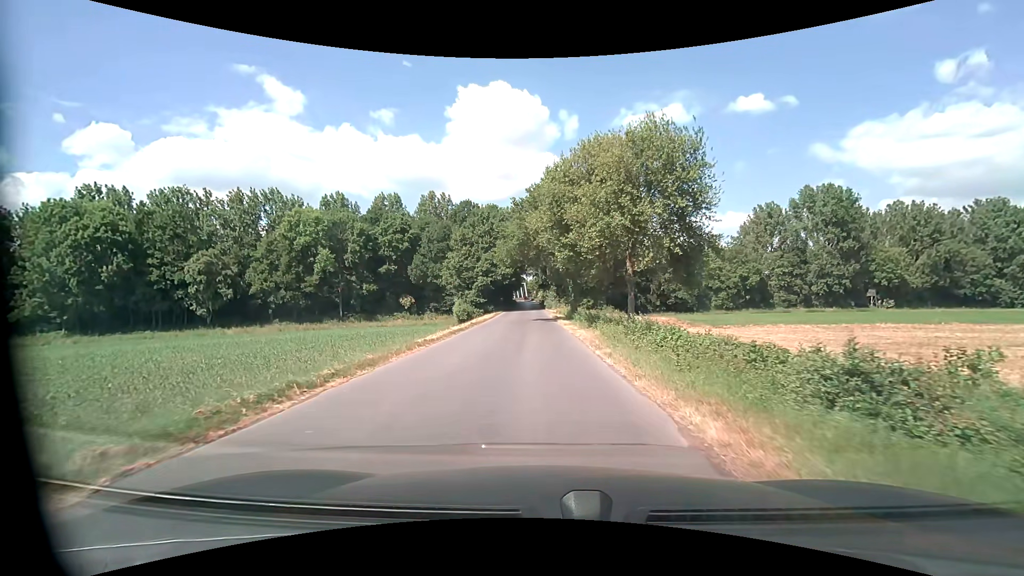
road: unclassified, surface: asphalt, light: Day
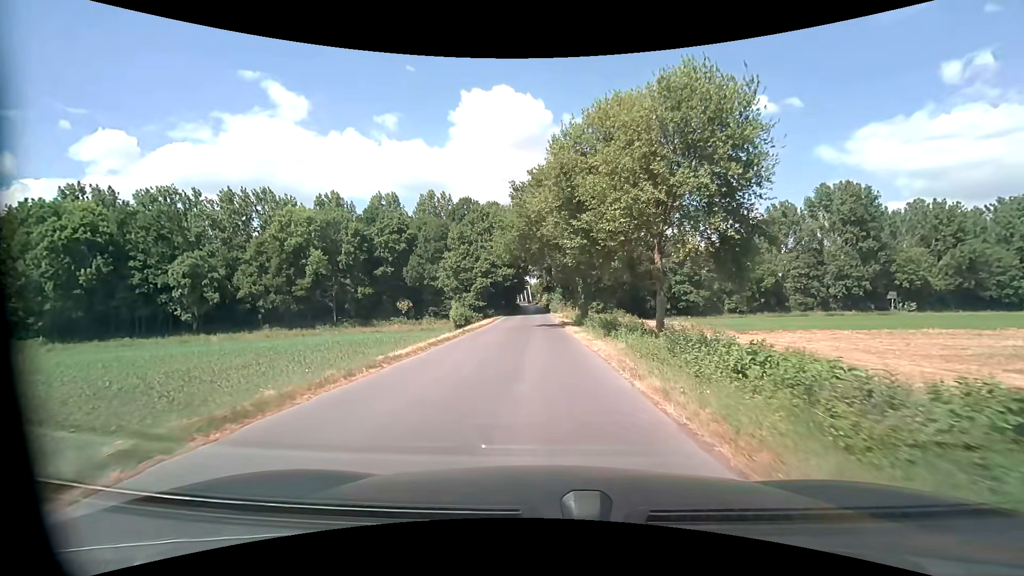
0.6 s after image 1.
(-0.1, +5.3) m; -1°
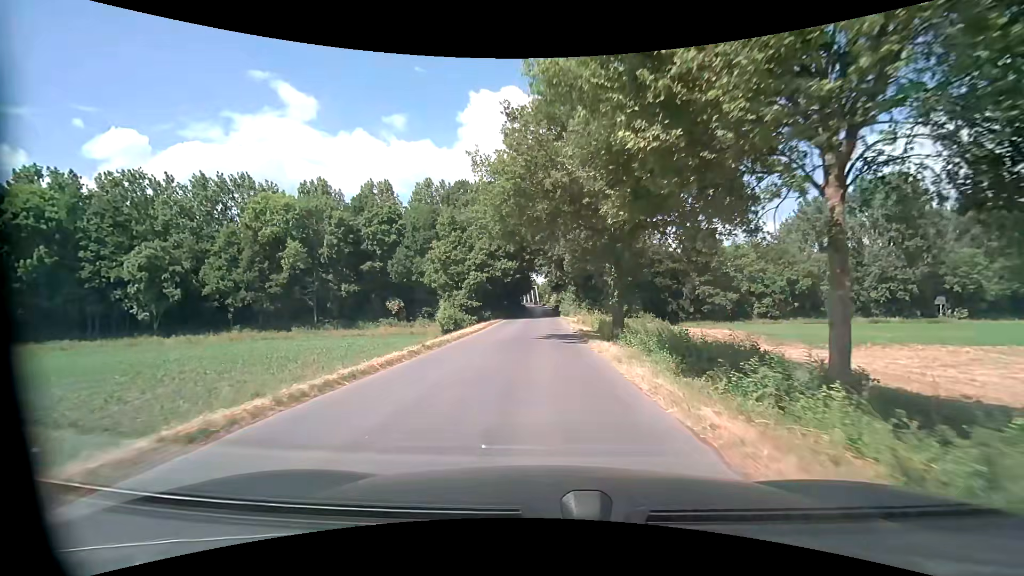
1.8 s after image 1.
(-0.1, +11.3) m; -1°
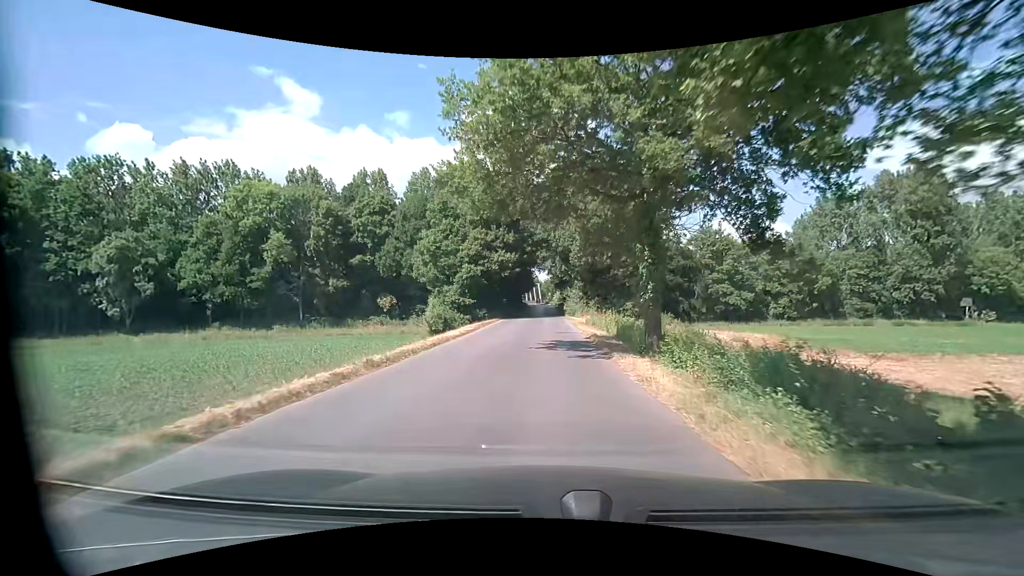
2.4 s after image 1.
(0.0, +5.8) m; 0°
